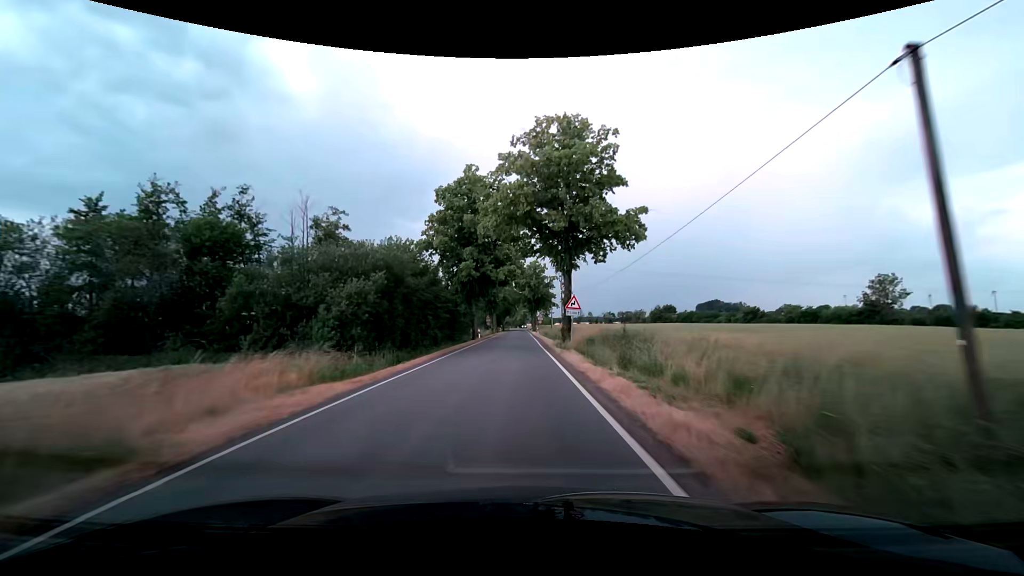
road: tertiary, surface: asphalt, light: Day
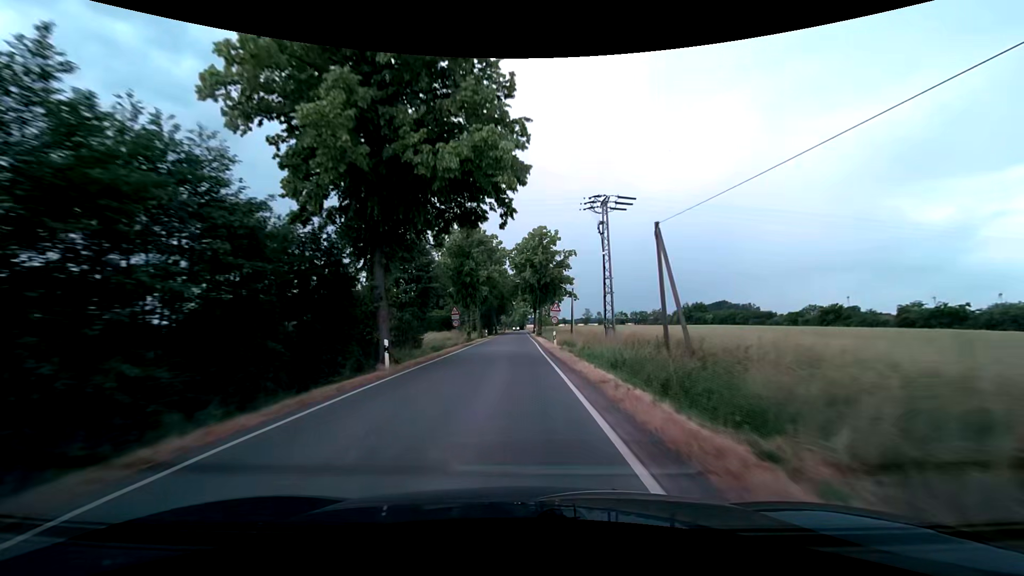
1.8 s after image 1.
(0.0, +35.7) m; 0°
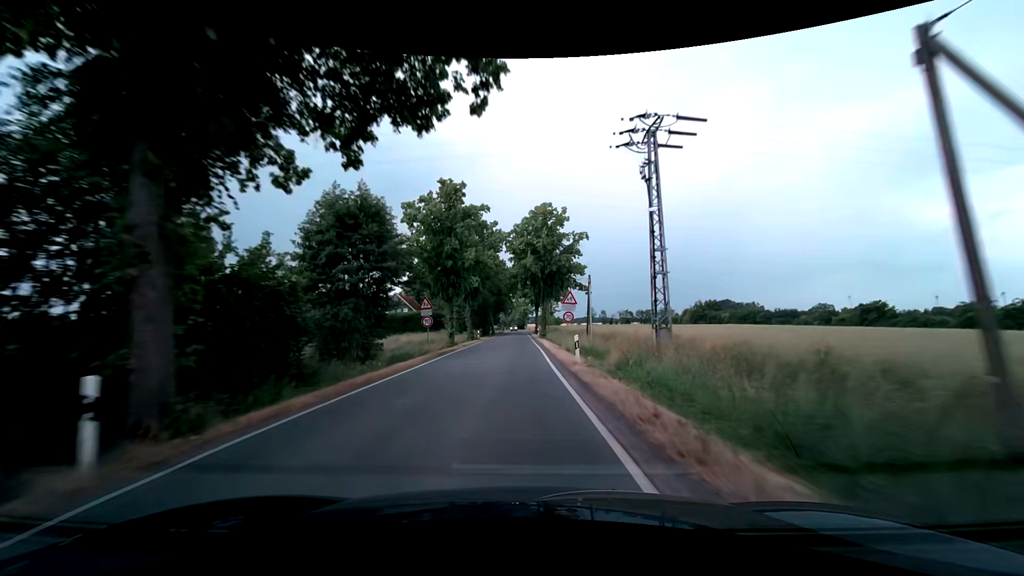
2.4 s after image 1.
(-0.1, +11.8) m; 0°
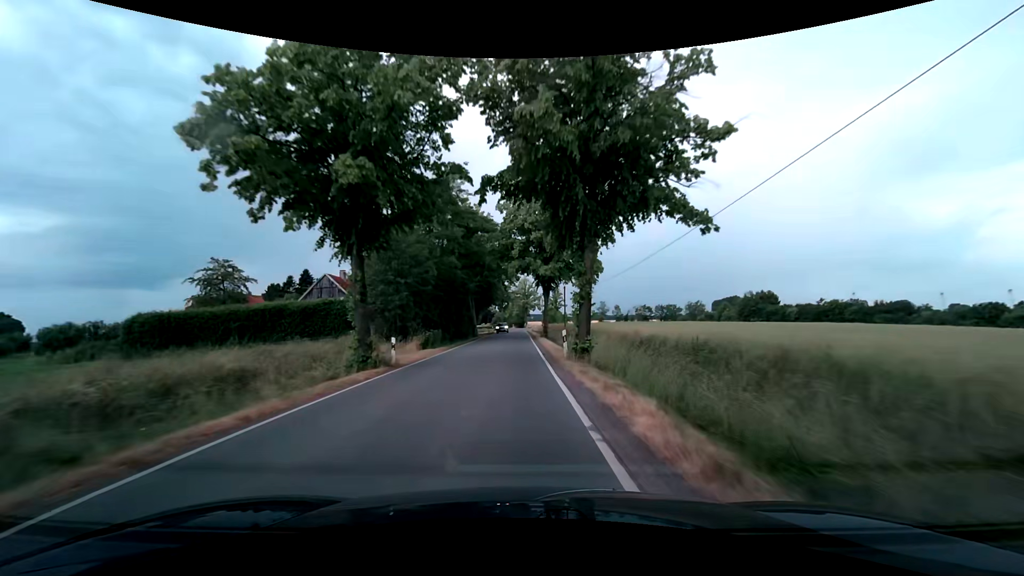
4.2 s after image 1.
(-0.2, +34.7) m; 0°
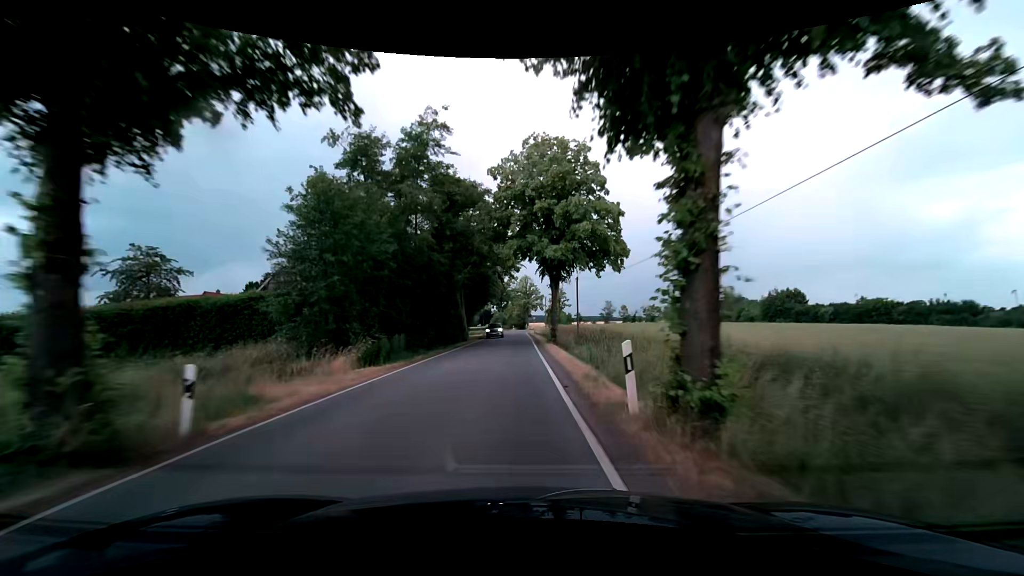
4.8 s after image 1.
(0.0, +11.3) m; 0°
(0, +10) (0, +20) (0, +30) (-1, +40) (-1, +50) (-1, +60) (-1, +70) (-1, +80) (-1, +90) (0, +100) m
